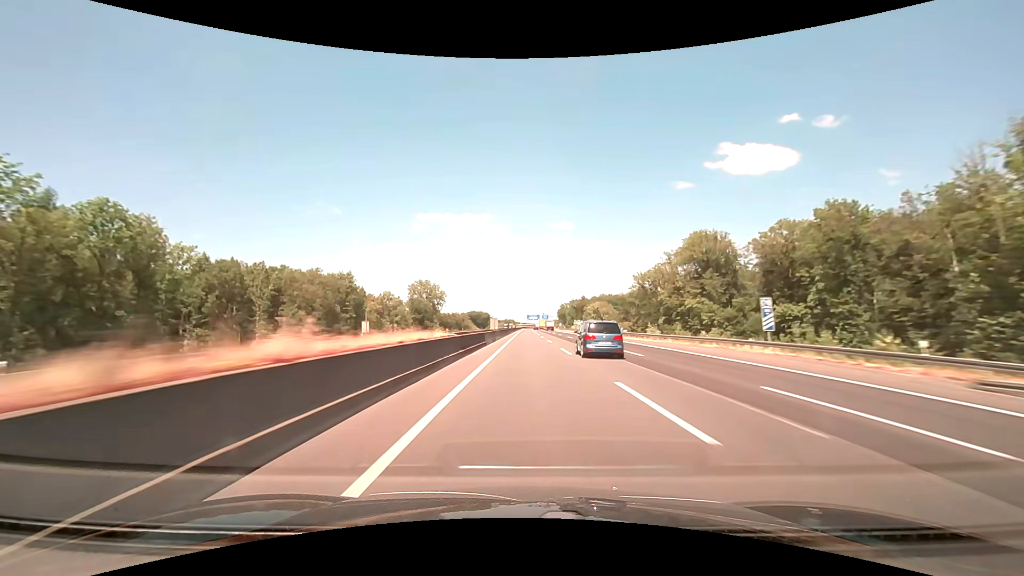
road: motorway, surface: asphalt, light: Day
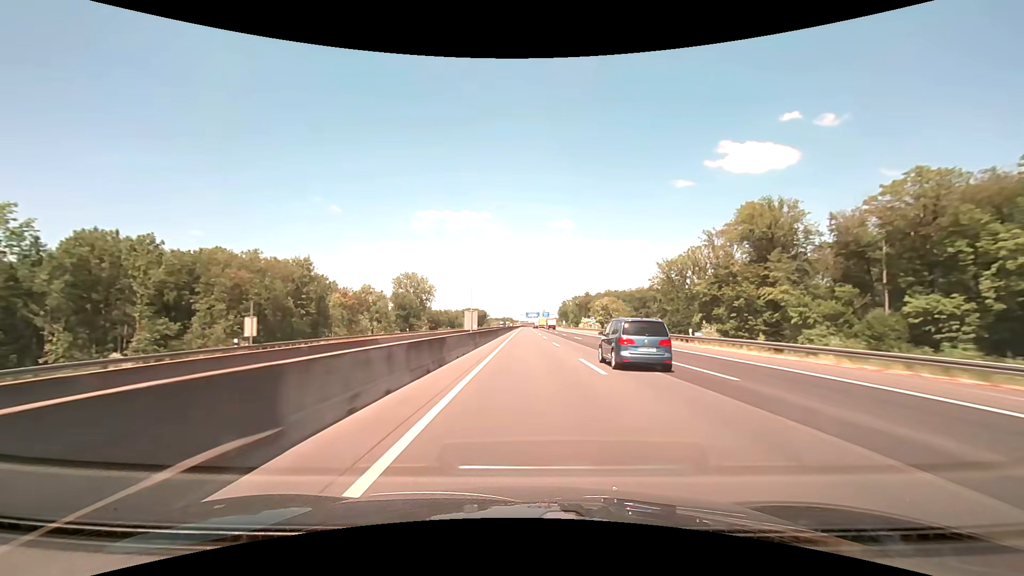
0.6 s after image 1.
(0.0, +28.6) m; 0°
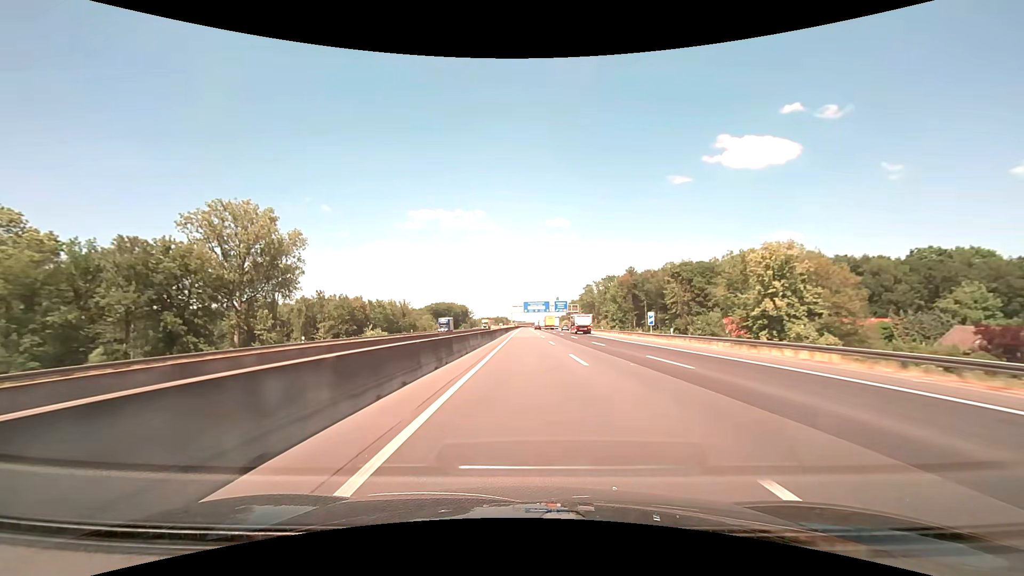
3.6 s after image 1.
(+0.4, +142.9) m; 0°
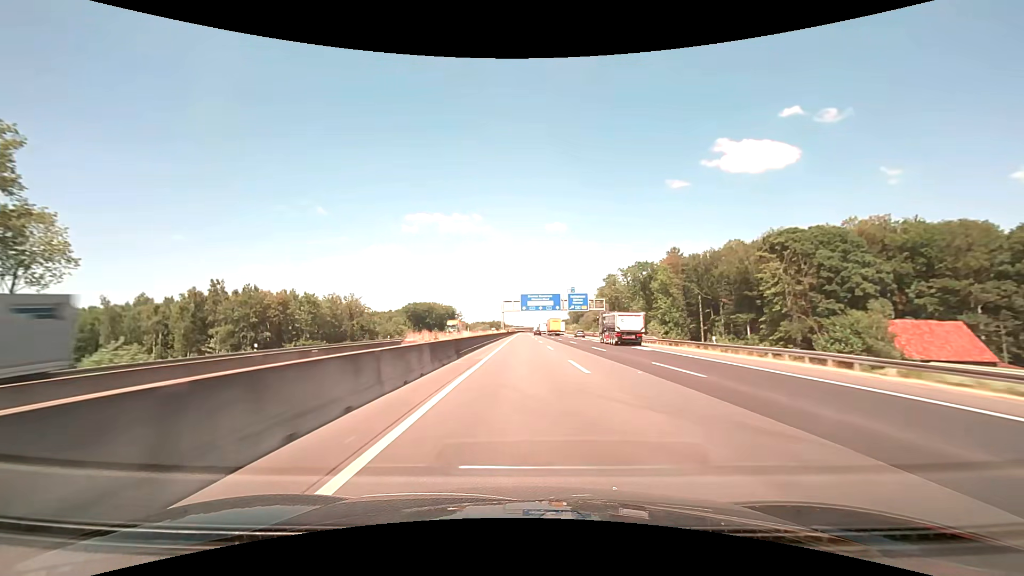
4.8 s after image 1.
(+0.1, +57.2) m; 0°
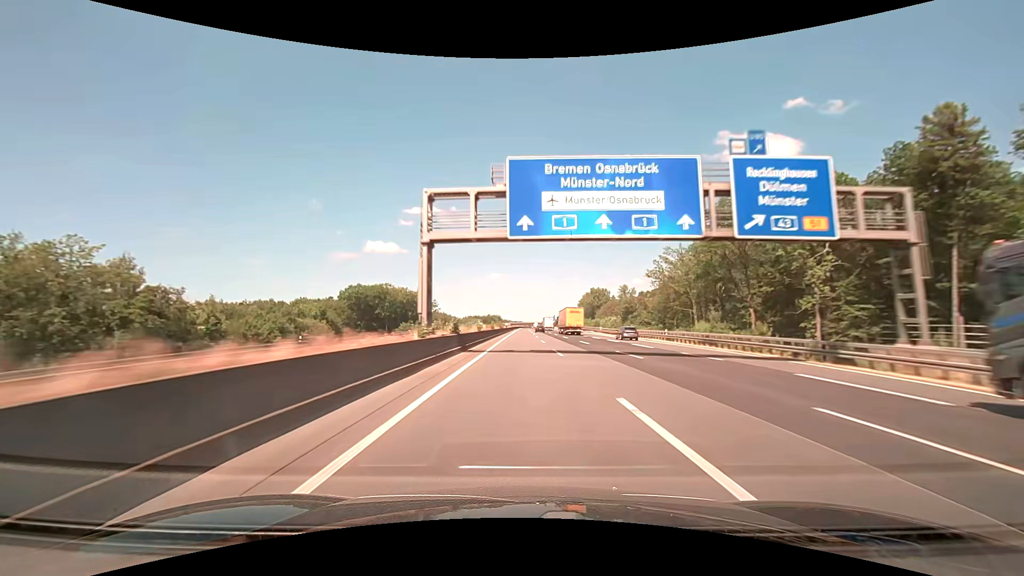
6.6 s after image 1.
(-0.1, +85.7) m; 0°
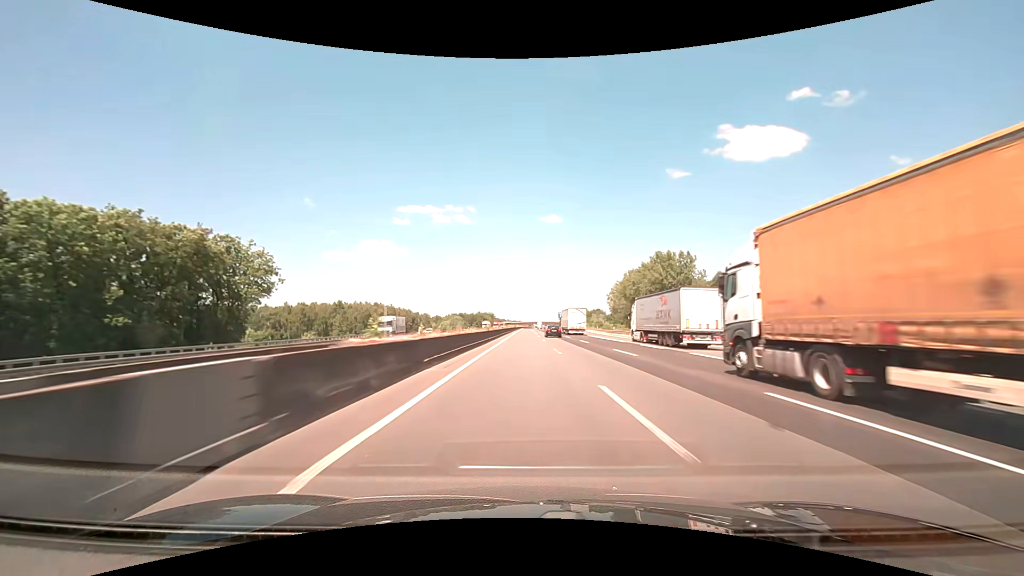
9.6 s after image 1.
(+0.2, +142.9) m; 0°
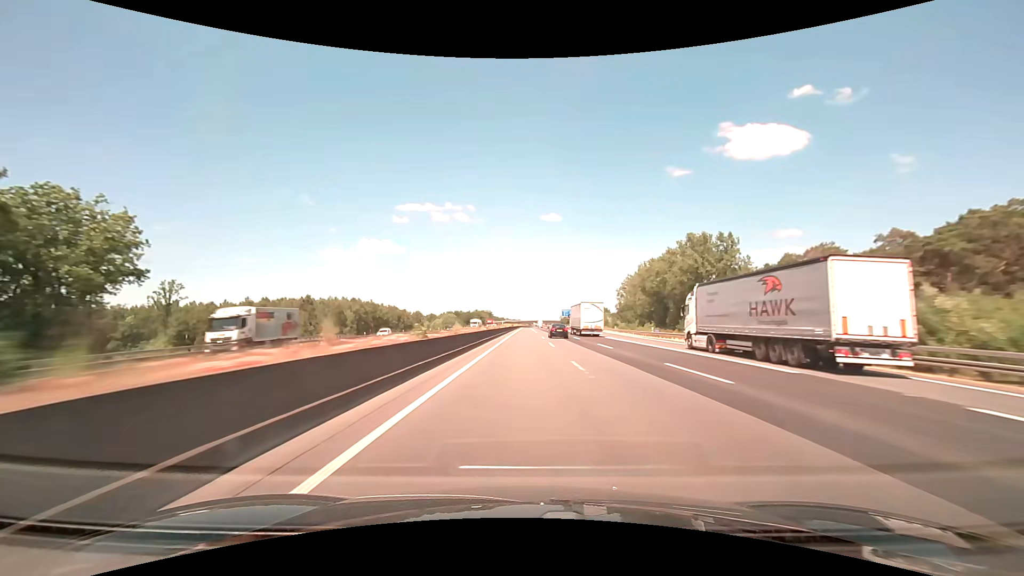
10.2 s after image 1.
(0.0, +28.6) m; 0°
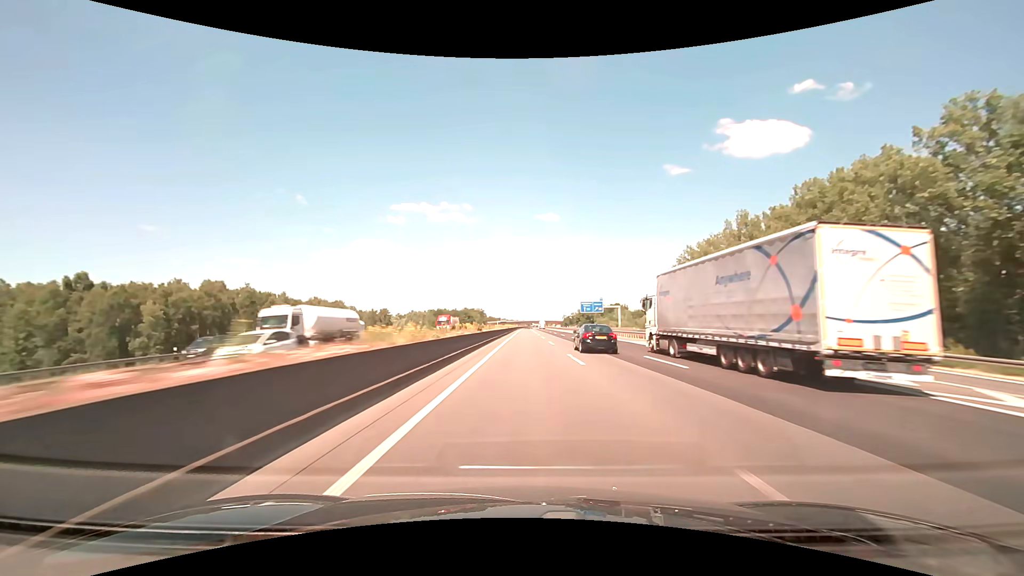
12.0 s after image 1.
(+0.1, +85.7) m; 0°
(0, +10) (0, +20) (0, +30) (0, +40) (0, +50) (0, +60) (0, +70) (0, +80) (0, +90) (0, +100) m
